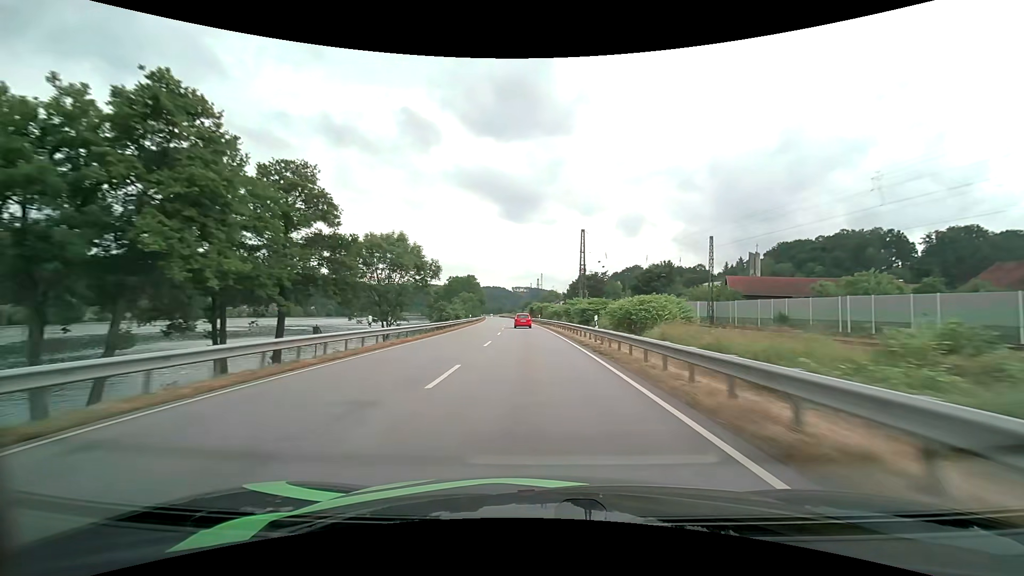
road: primary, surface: asphalt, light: Day
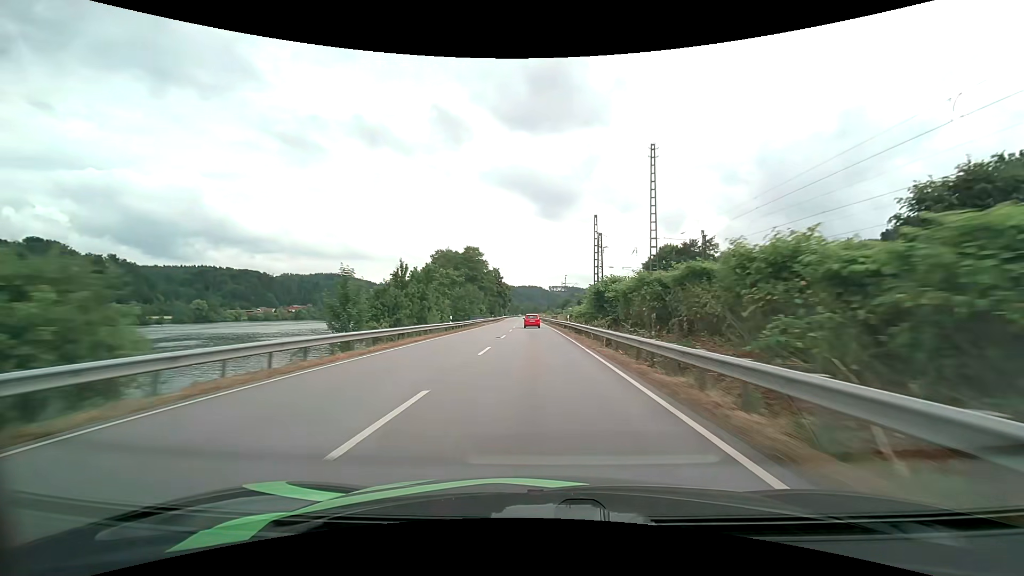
(-3.1, +76.6) m; -4°
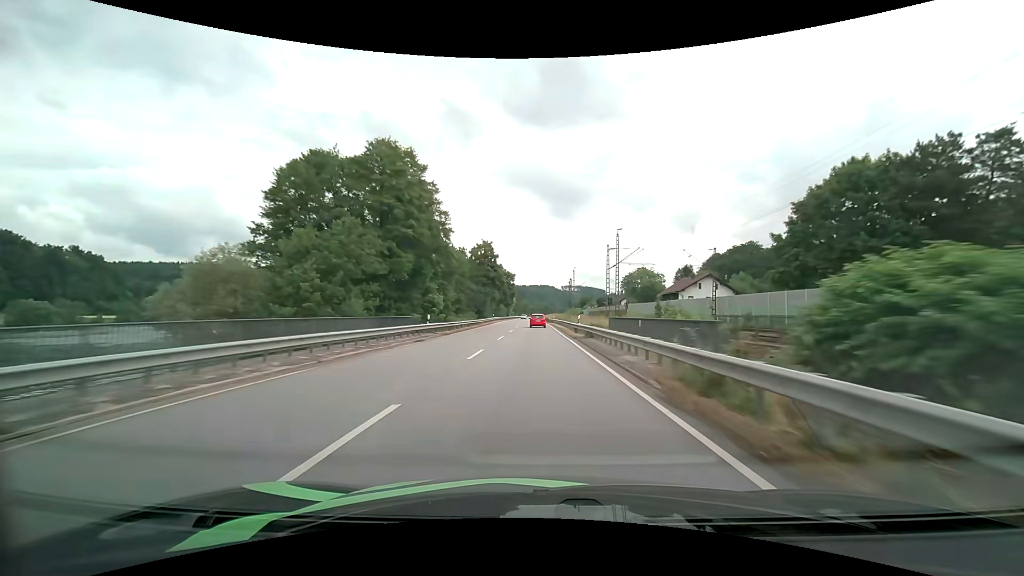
(-0.8, +61.8) m; -1°
(0, +10) (0, +20) (0, +30) (0, +40) (0, +50) (0, +60) (-1, +70) (-1, +80) (-1, +90) (-1, +100) m
